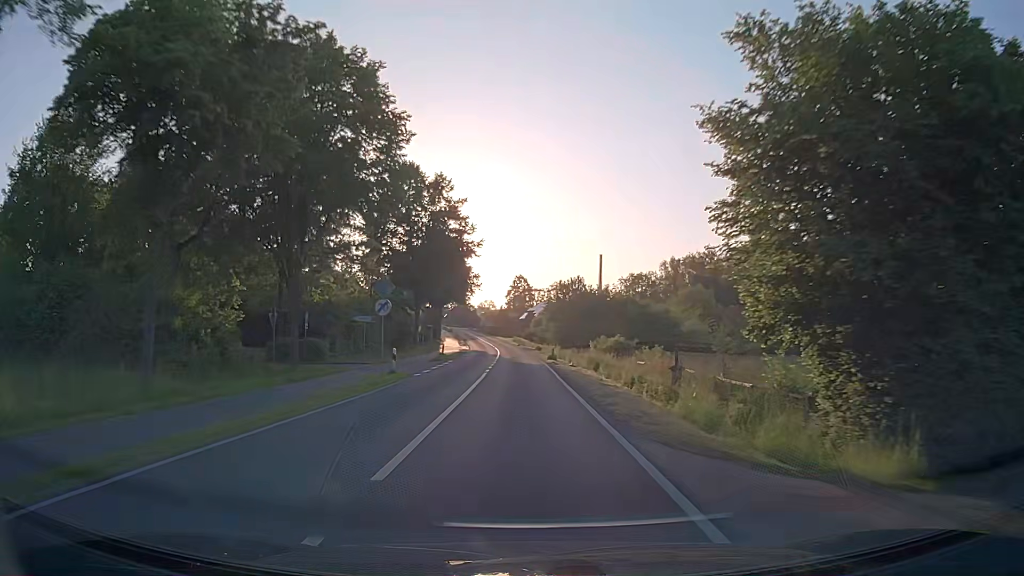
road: secondary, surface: asphalt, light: Day
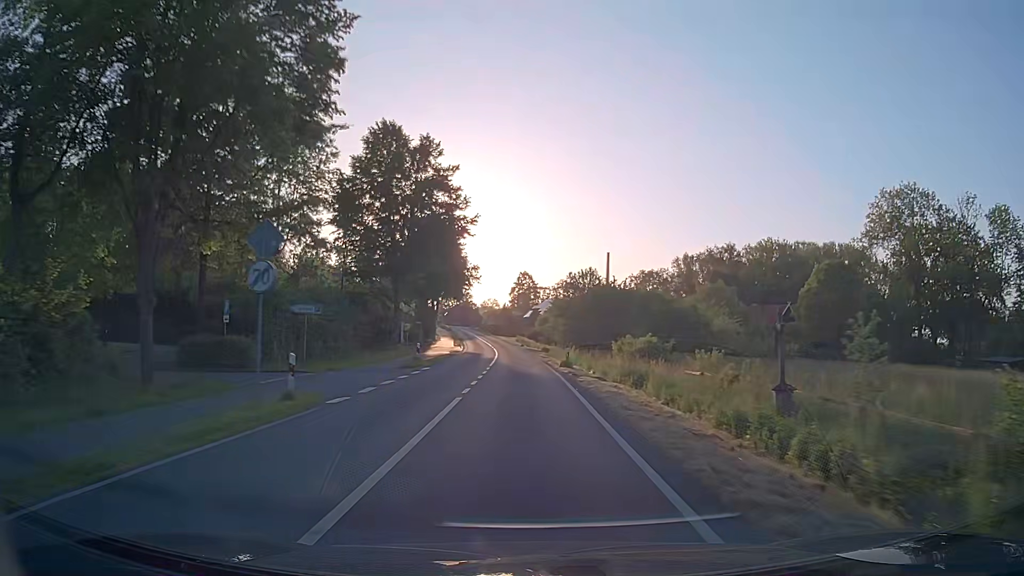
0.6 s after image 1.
(0.0, +11.9) m; 0°
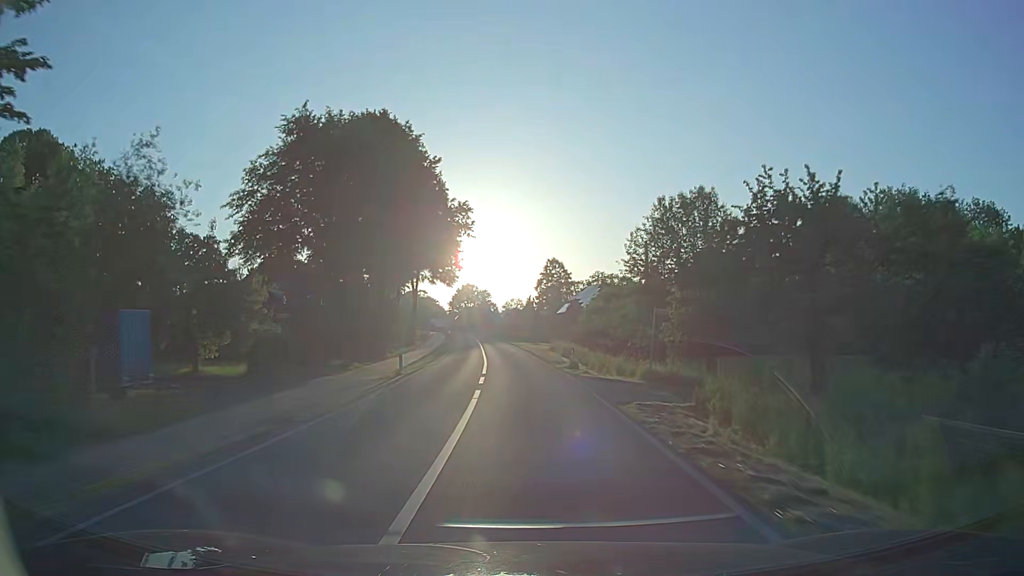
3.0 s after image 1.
(-1.1, +47.2) m; -2°
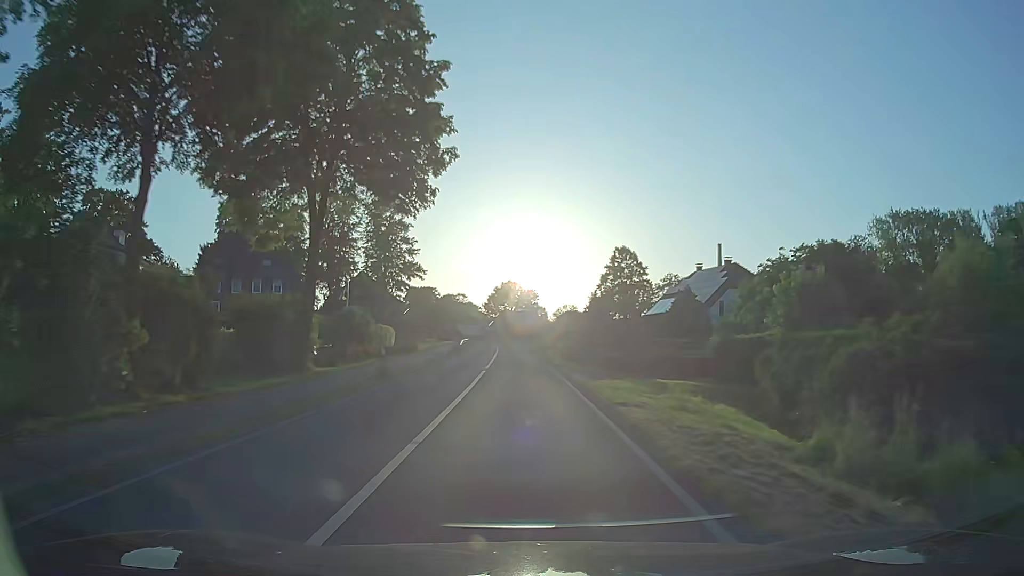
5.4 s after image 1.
(-1.8, +45.1) m; -4°
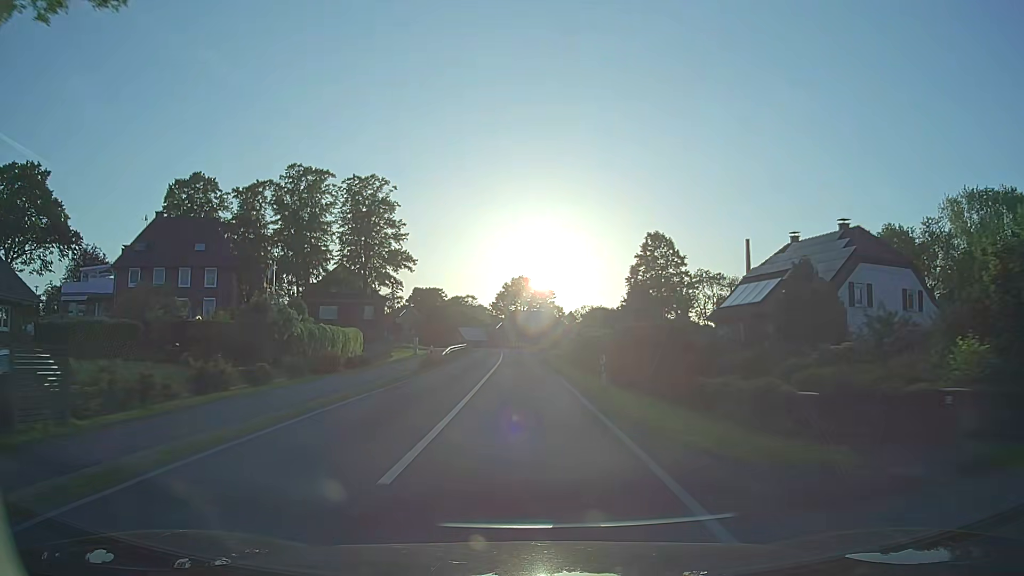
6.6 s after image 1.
(-0.2, +21.3) m; -2°
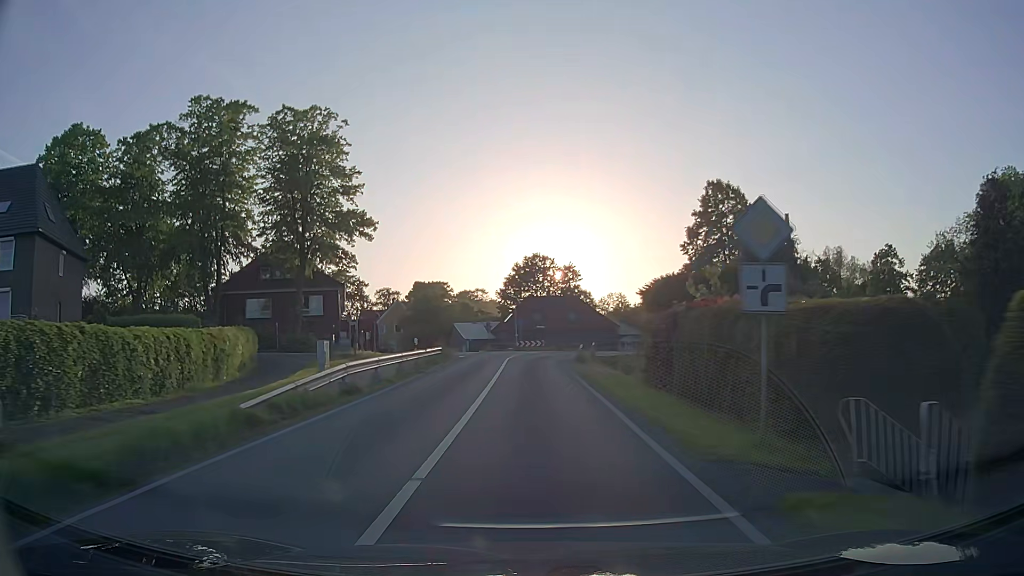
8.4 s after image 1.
(-0.3, +29.7) m; -1°
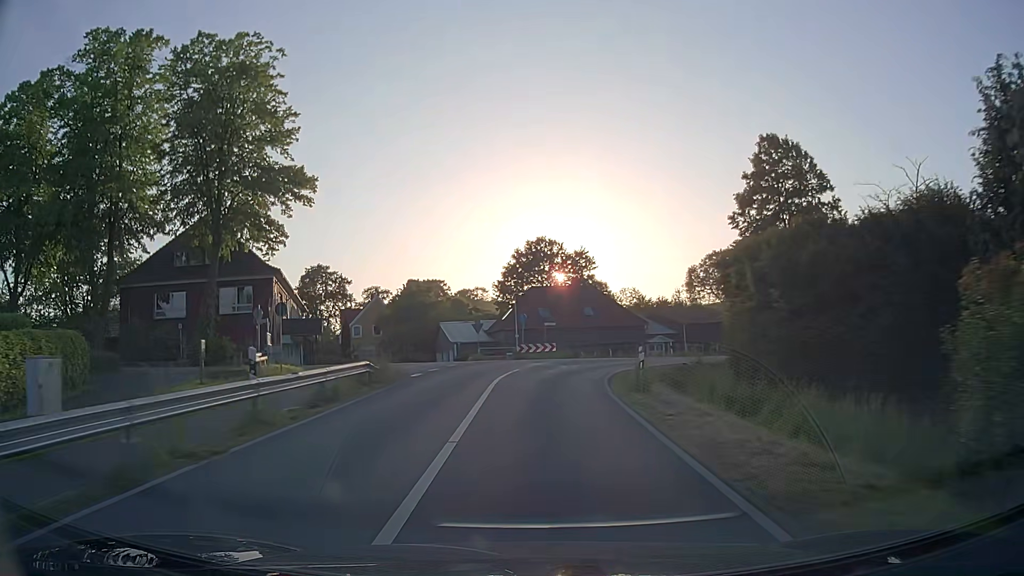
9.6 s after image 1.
(-0.1, +17.6) m; 0°
